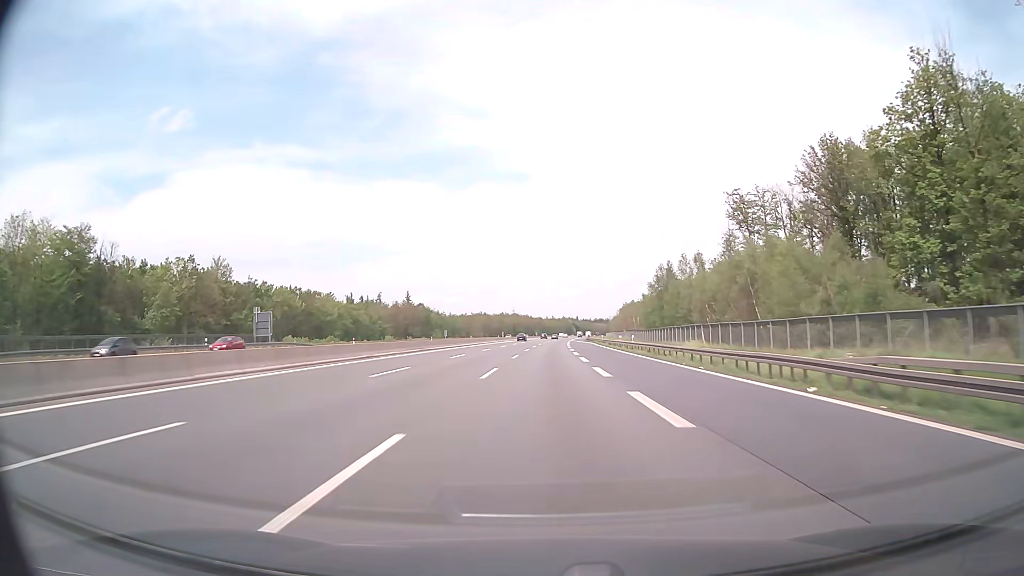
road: motorway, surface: asphalt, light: Day
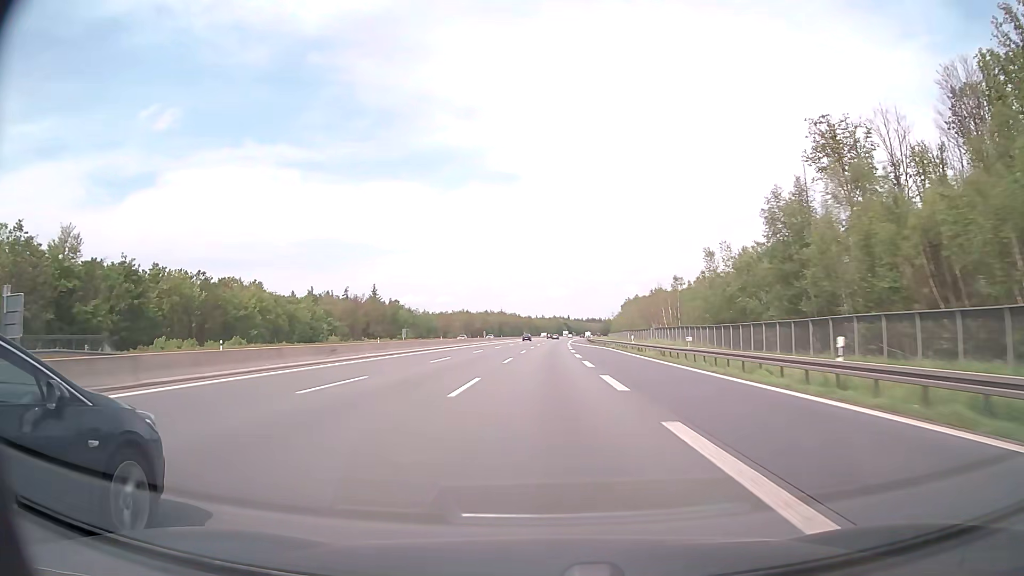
(+0.3, +41.3) m; +1°
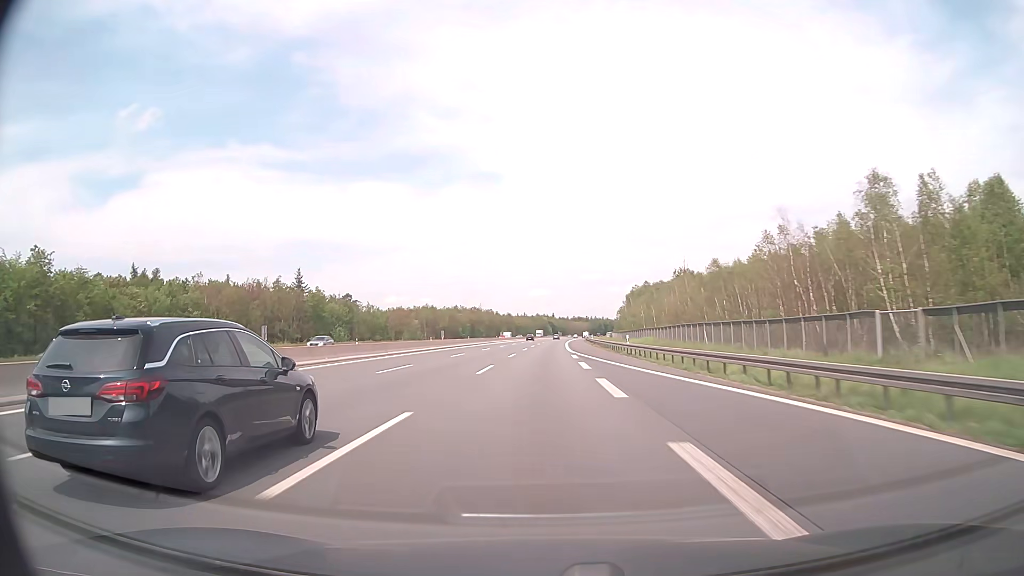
(+0.9, +62.0) m; +2°
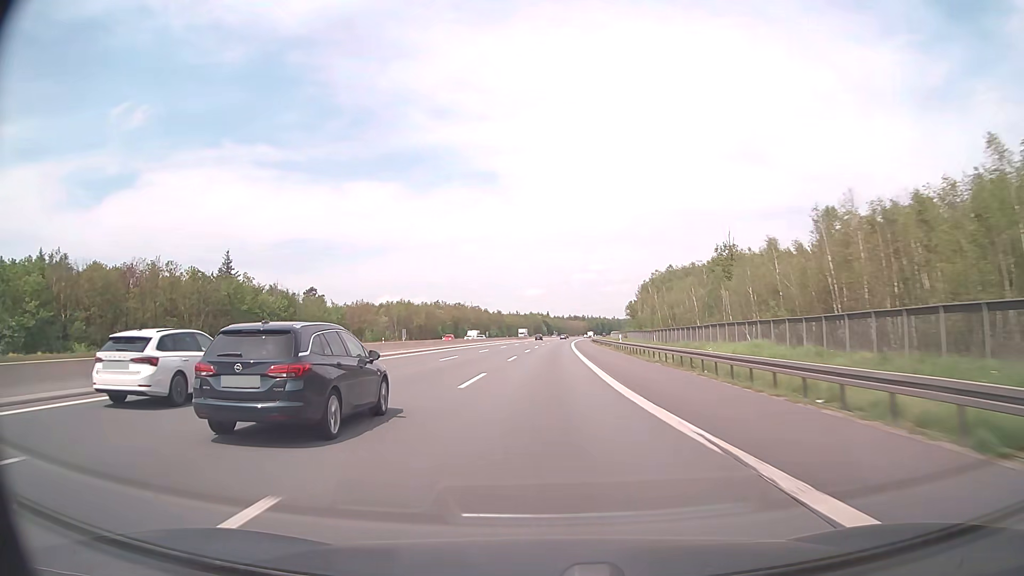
(+0.1, +41.3) m; 0°
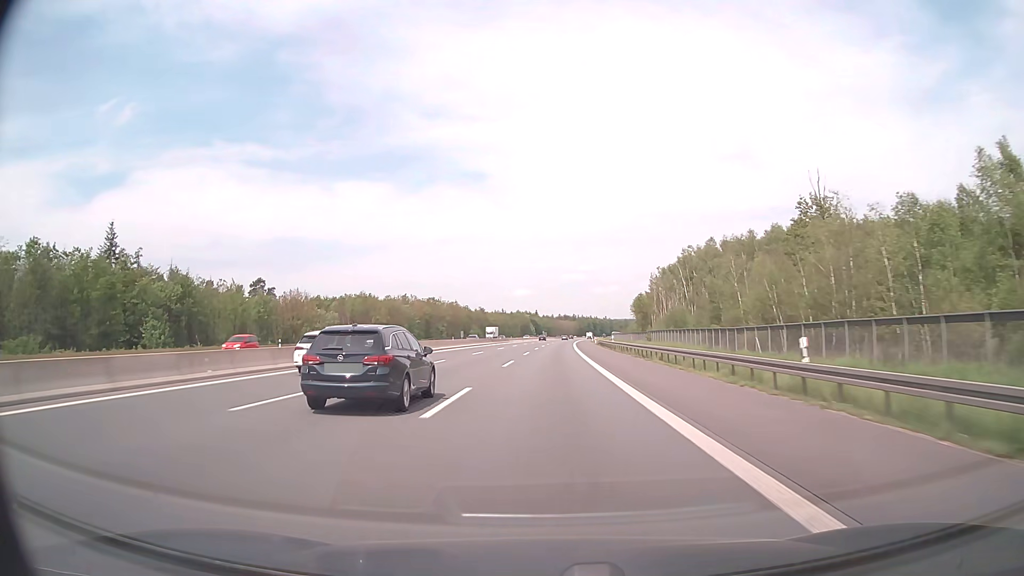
(+0.3, +41.3) m; +1°
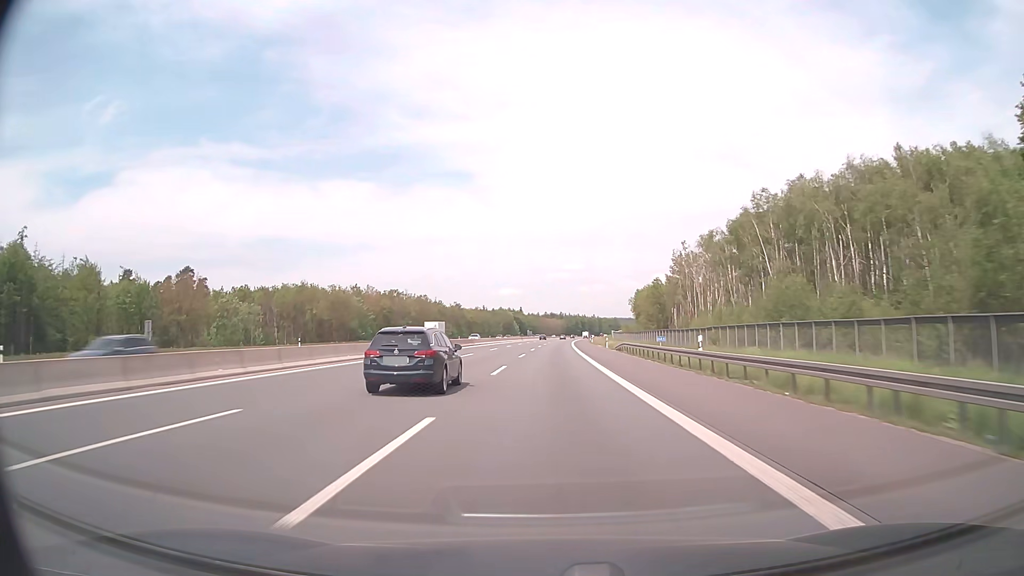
(+0.4, +41.3) m; +1°
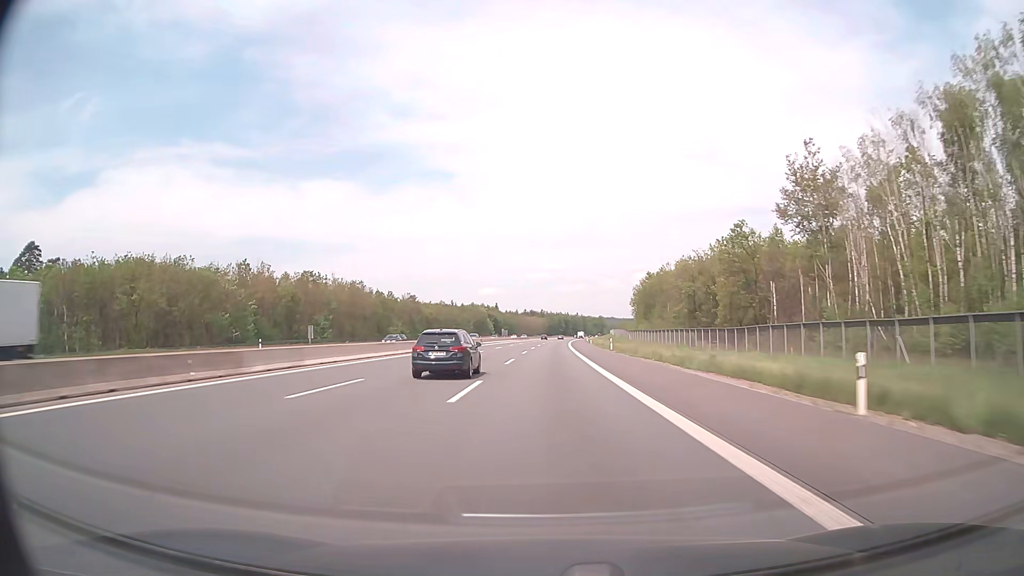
(+0.9, +61.9) m; +2°
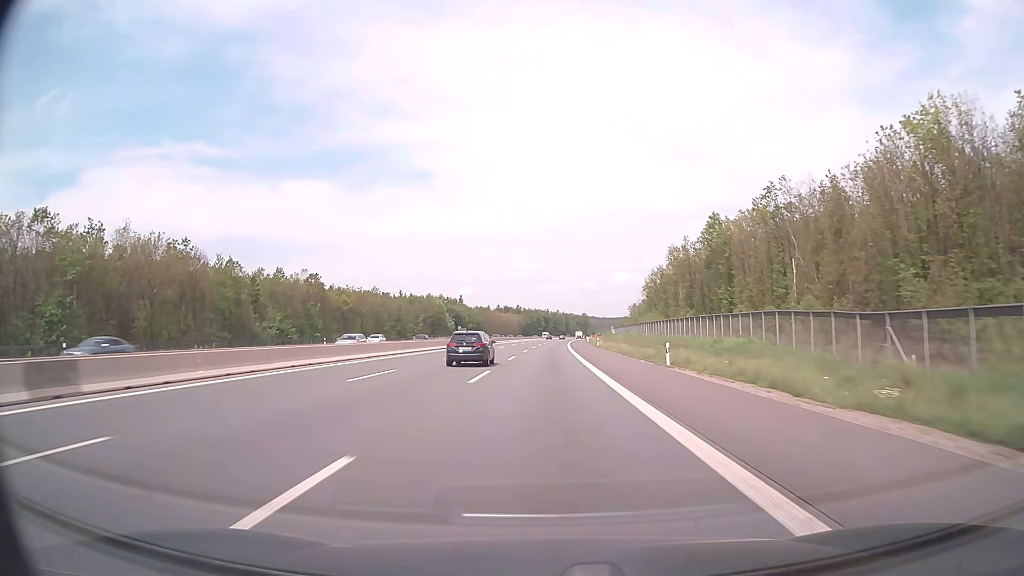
(+1.5, +82.6) m; +2°
(0, +10) (0, +20) (0, +30) (0, +40) (0, +50) (+1, +60) (+1, +70) (+1, +80) (+1, +90) (+2, +100) m
